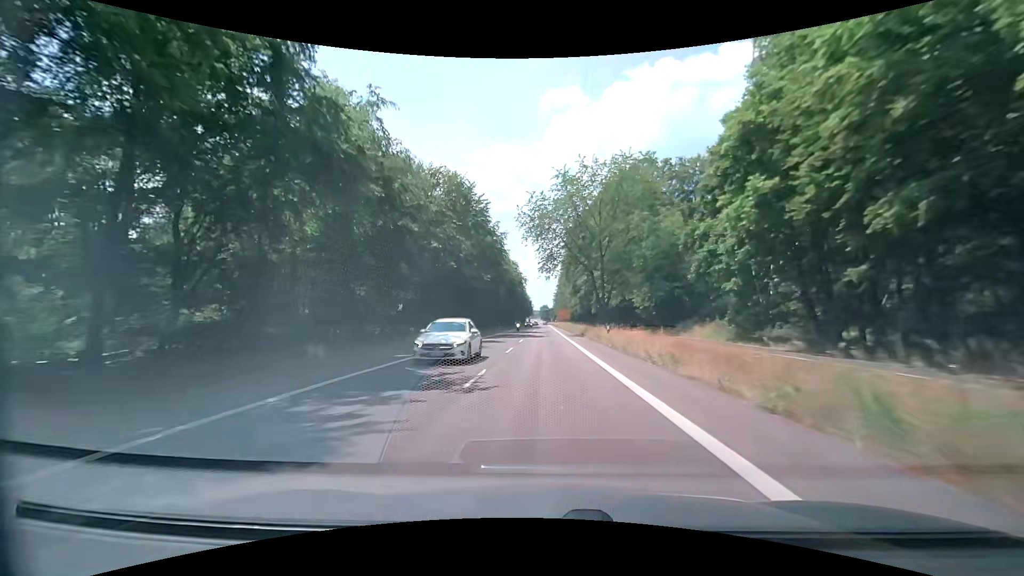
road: secondary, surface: asphalt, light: Day
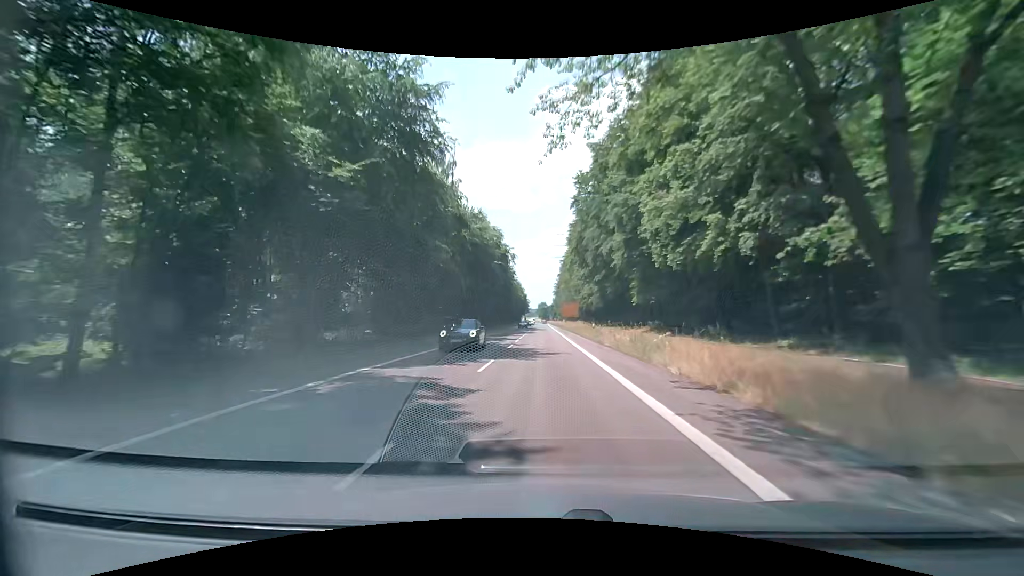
(-0.2, +42.5) m; 0°
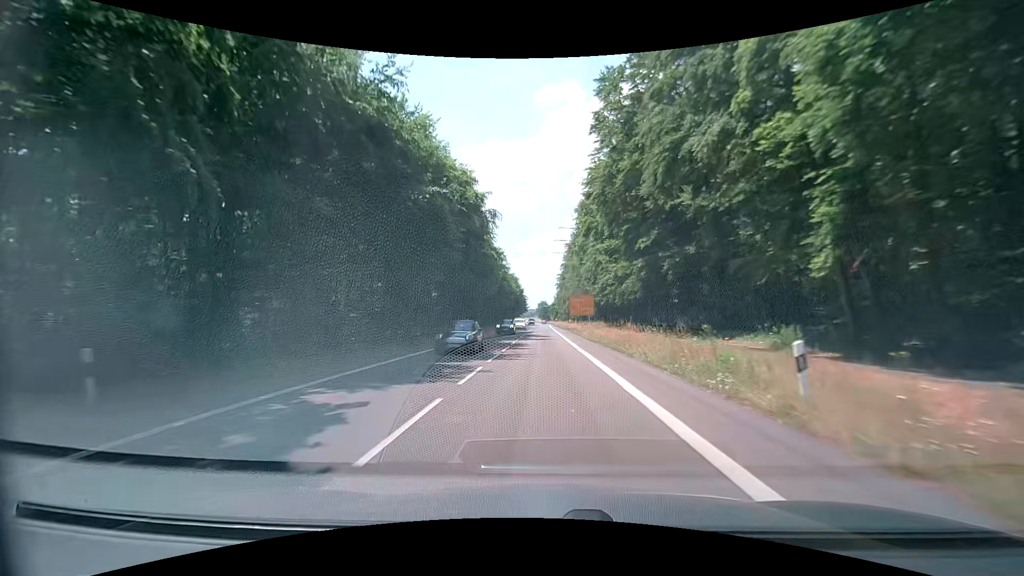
(-0.2, +31.8) m; 0°
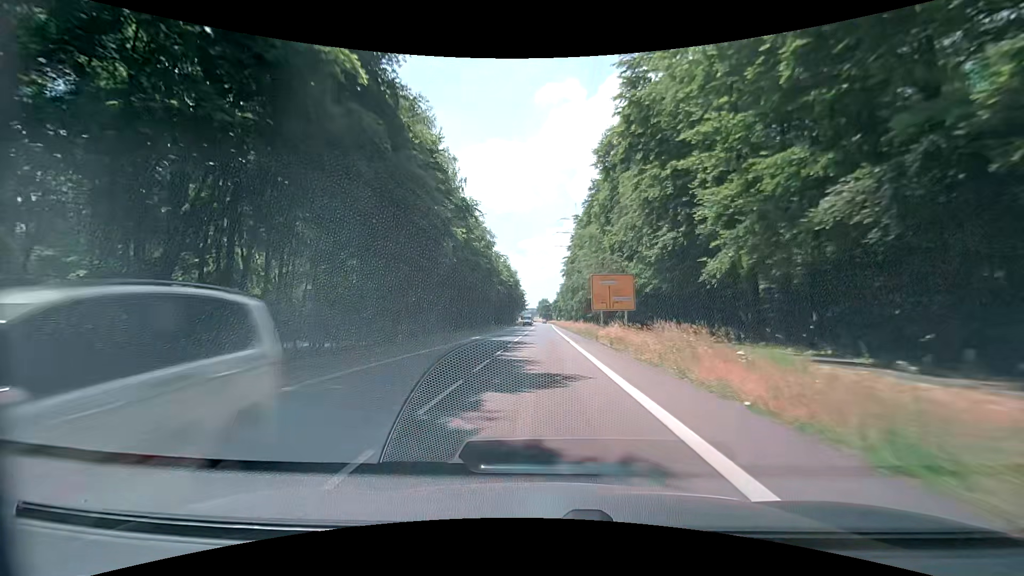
(-0.1, +31.7) m; 0°
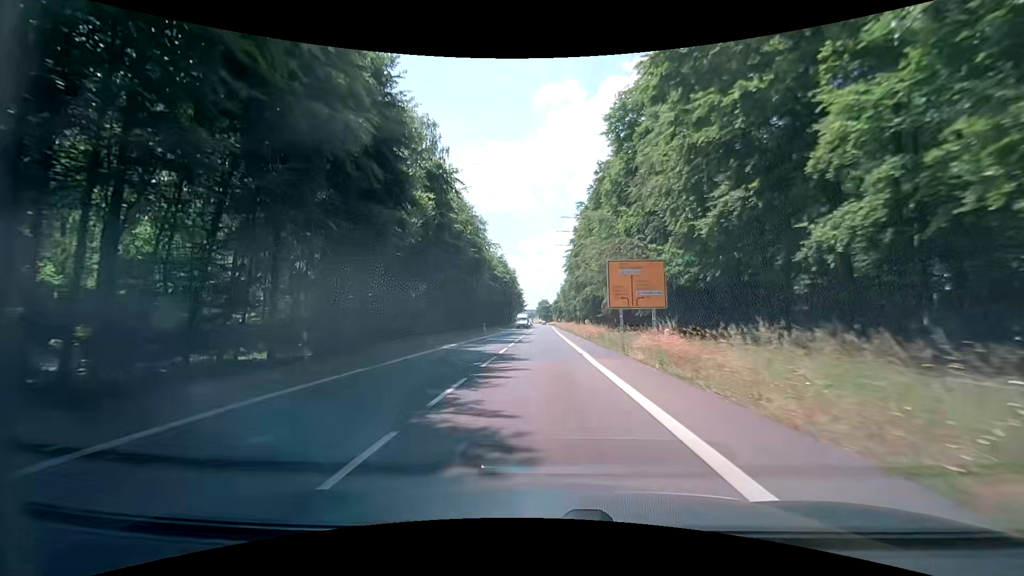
(0.0, +10.6) m; 0°
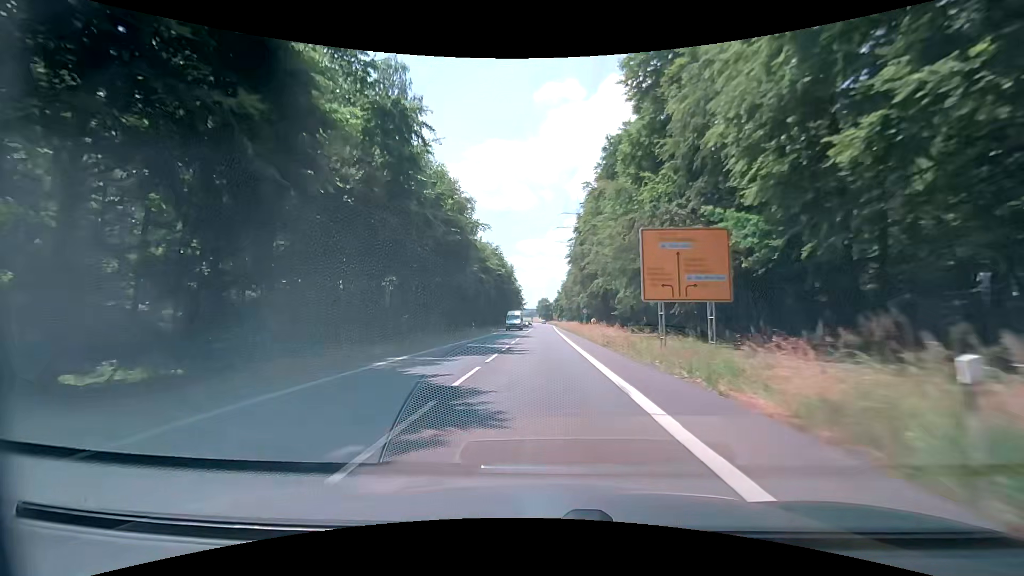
(0.0, +10.6) m; 0°
